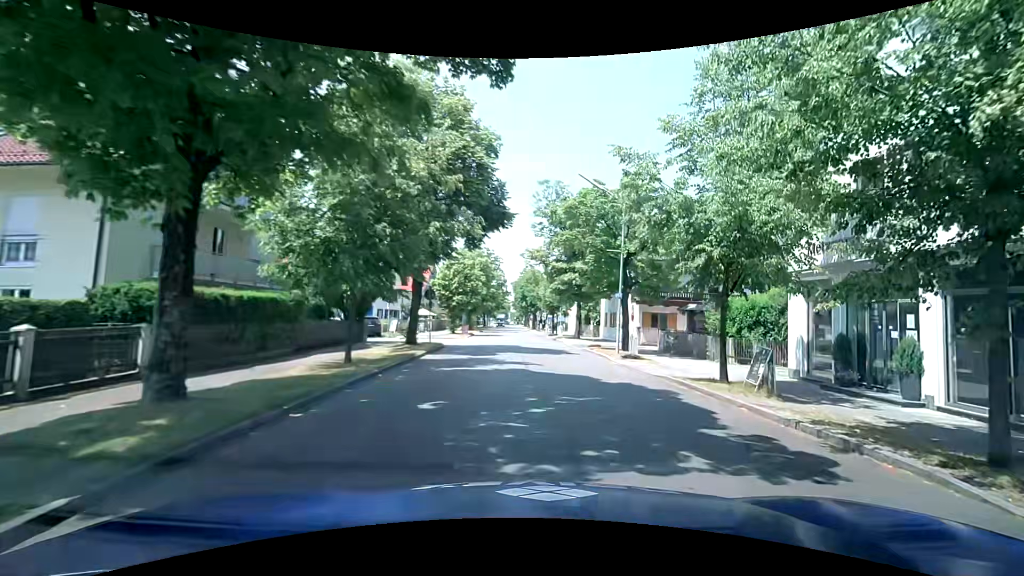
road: tertiary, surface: asphalt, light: Day
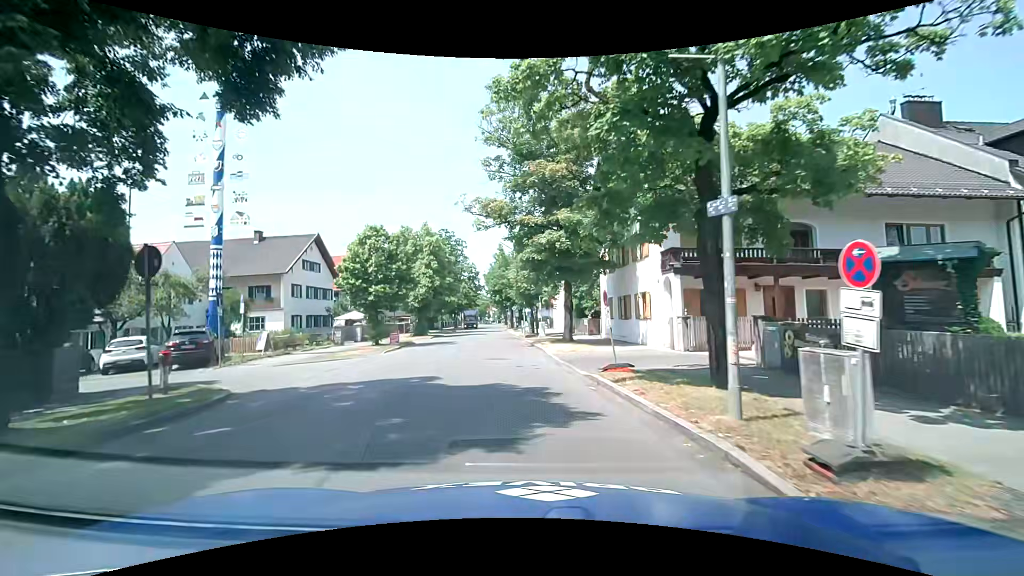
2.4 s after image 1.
(+0.7, +17.2) m; 0°
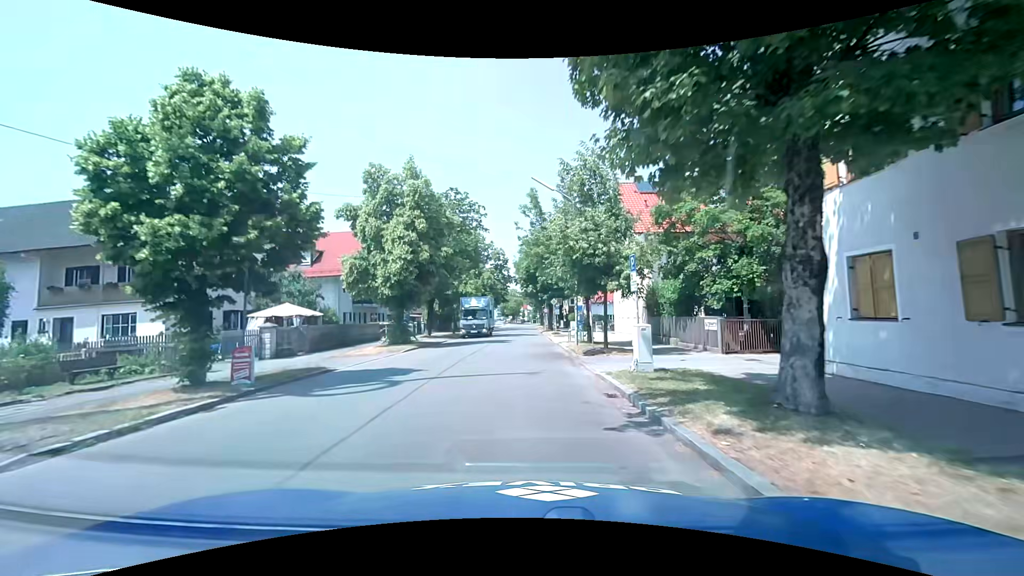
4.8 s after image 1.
(-0.9, +20.1) m; -4°
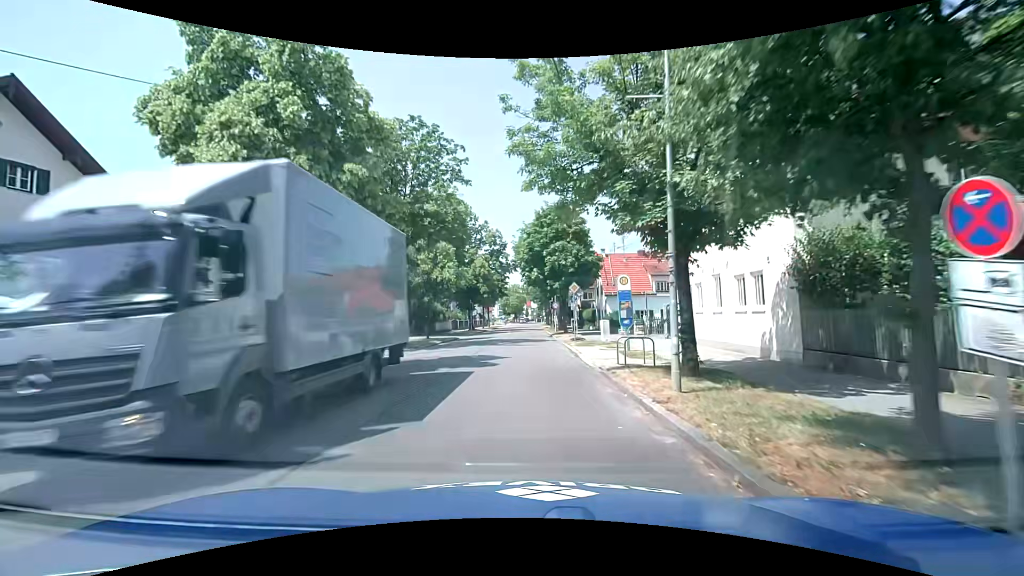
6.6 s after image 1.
(-0.1, +15.8) m; 0°
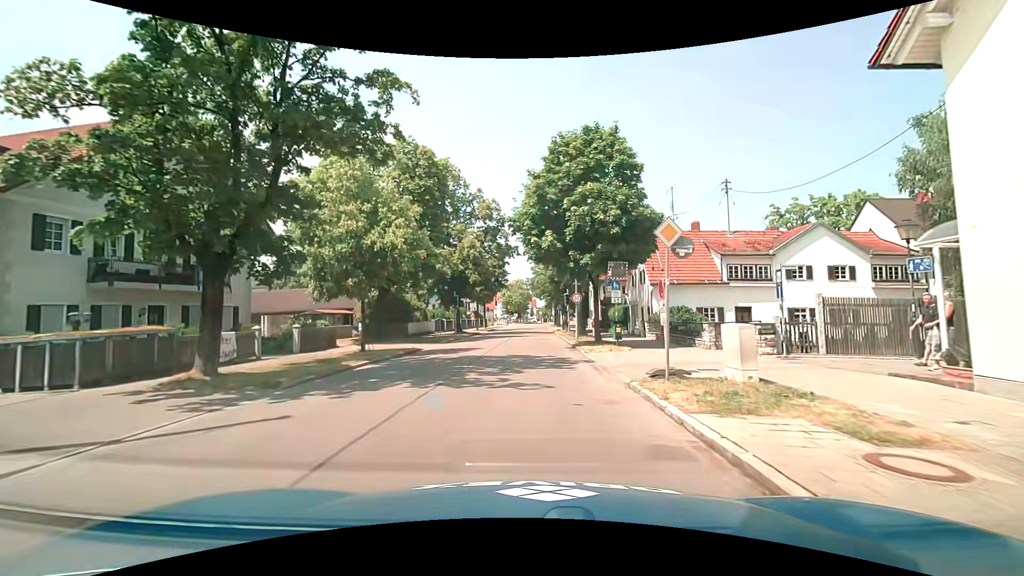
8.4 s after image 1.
(-0.2, +16.0) m; 0°
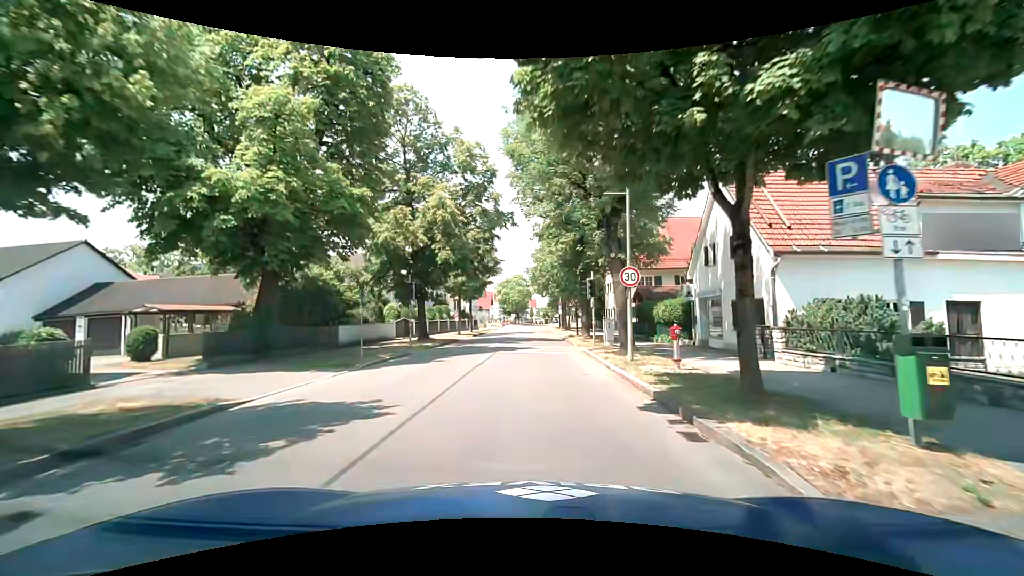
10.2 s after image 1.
(-0.2, +16.0) m; 0°
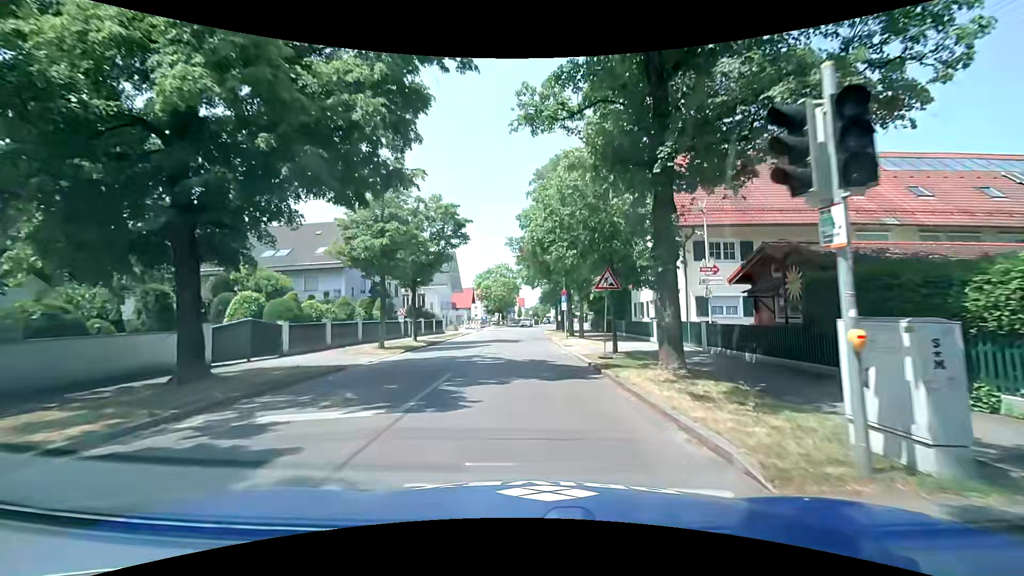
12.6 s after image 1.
(+0.2, +21.1) m; +3°
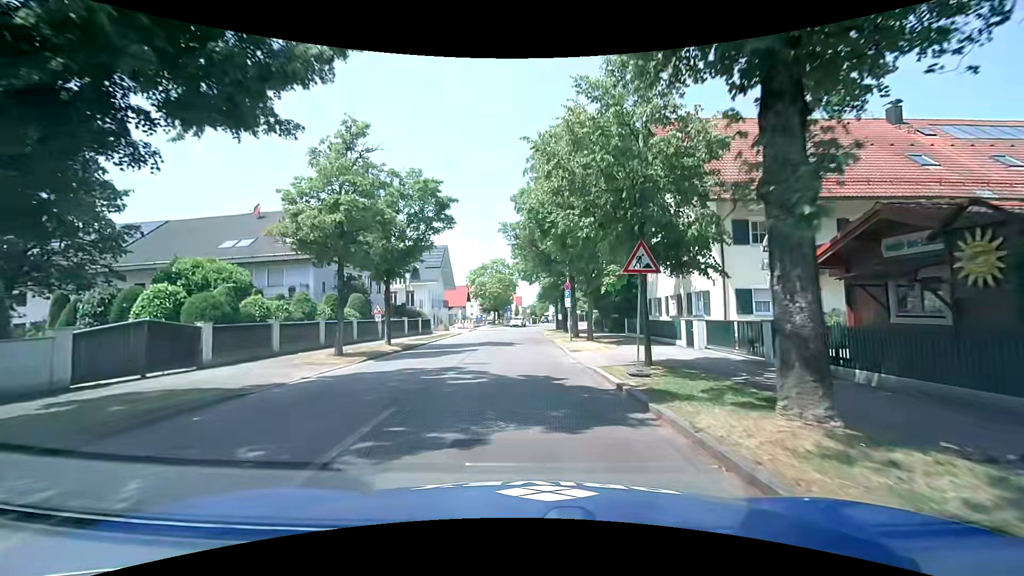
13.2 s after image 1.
(-0.1, +5.2) m; -1°
(0, +10) (0, +20) (0, +30) (0, +40) (-1, +50) (0, +60) (+1, +70) (+4, +80) (+6, +89) (+3, +98) m
